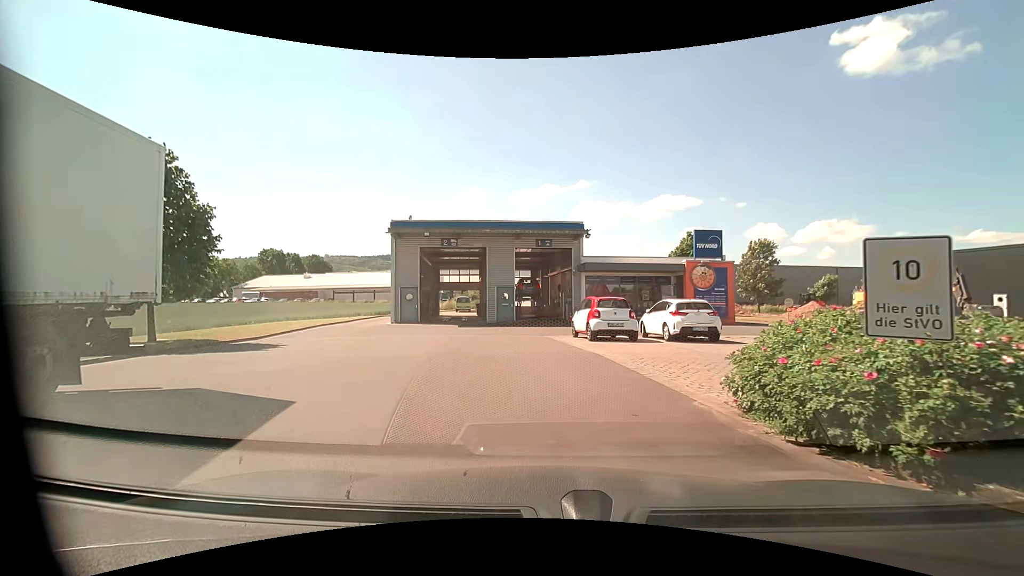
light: Day
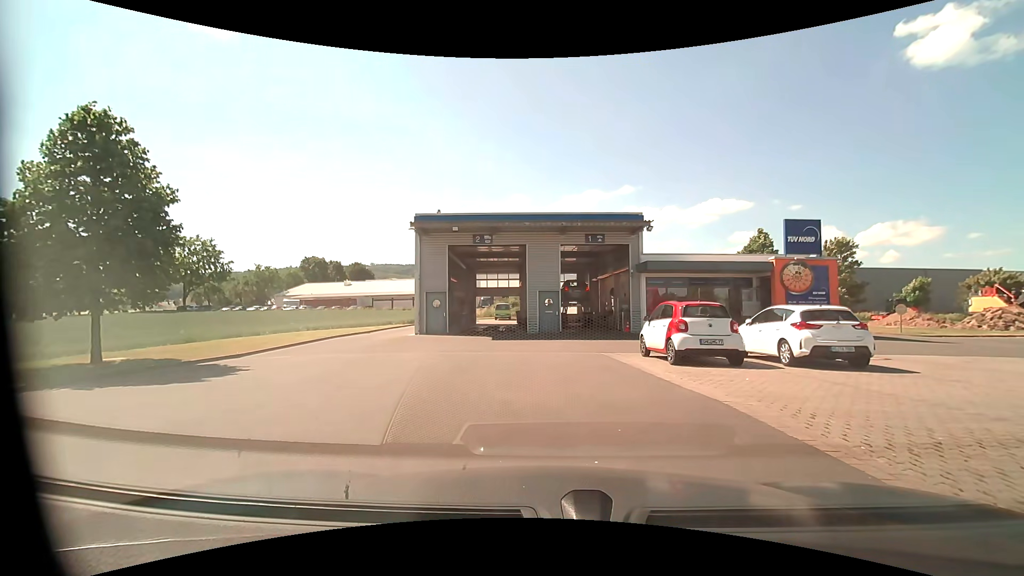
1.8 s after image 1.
(-0.3, +4.7) m; -5°
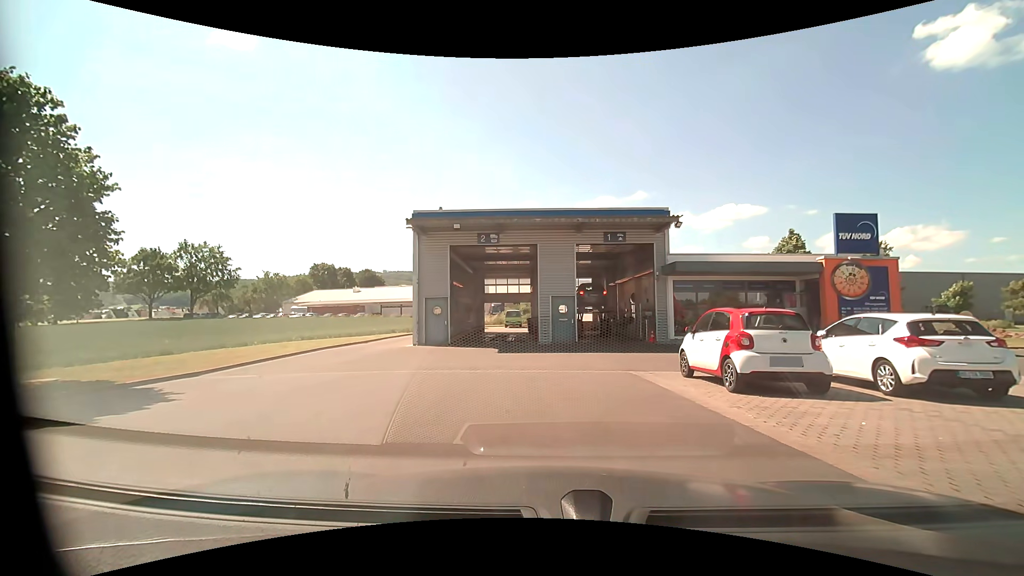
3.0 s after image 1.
(0.0, +2.8) m; -1°
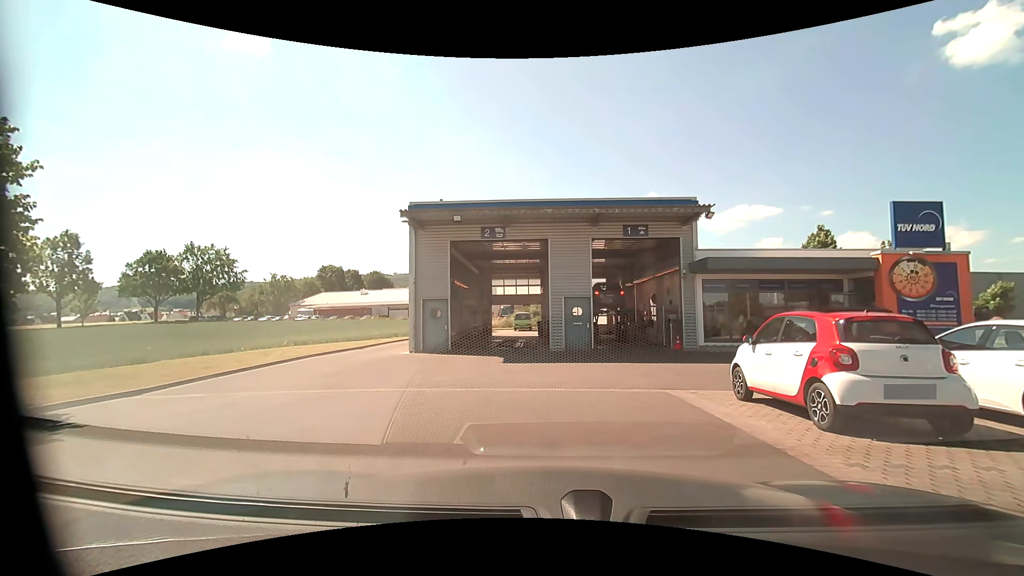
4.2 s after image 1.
(0.0, +2.4) m; -1°
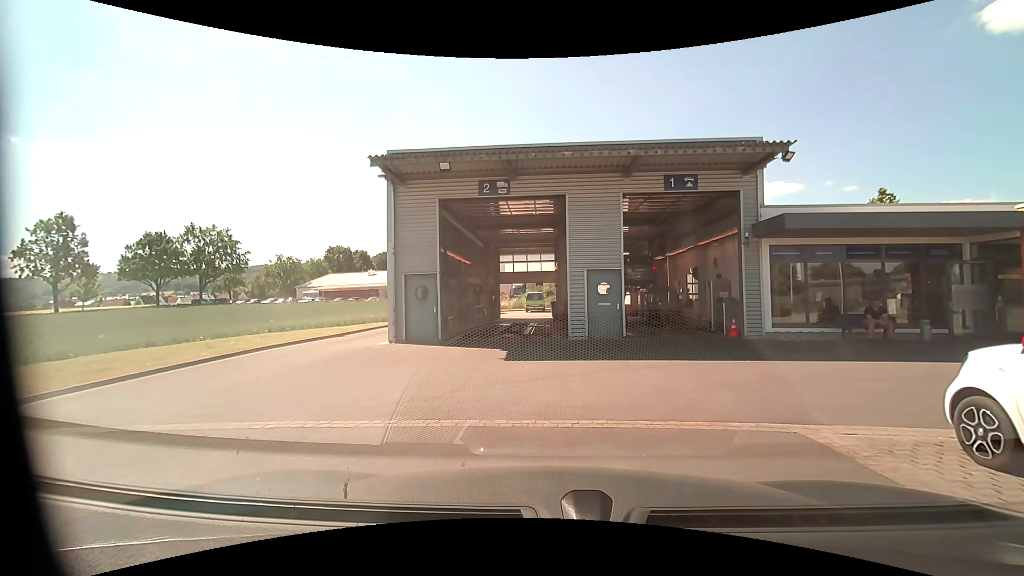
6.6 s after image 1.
(-0.1, +4.5) m; -2°
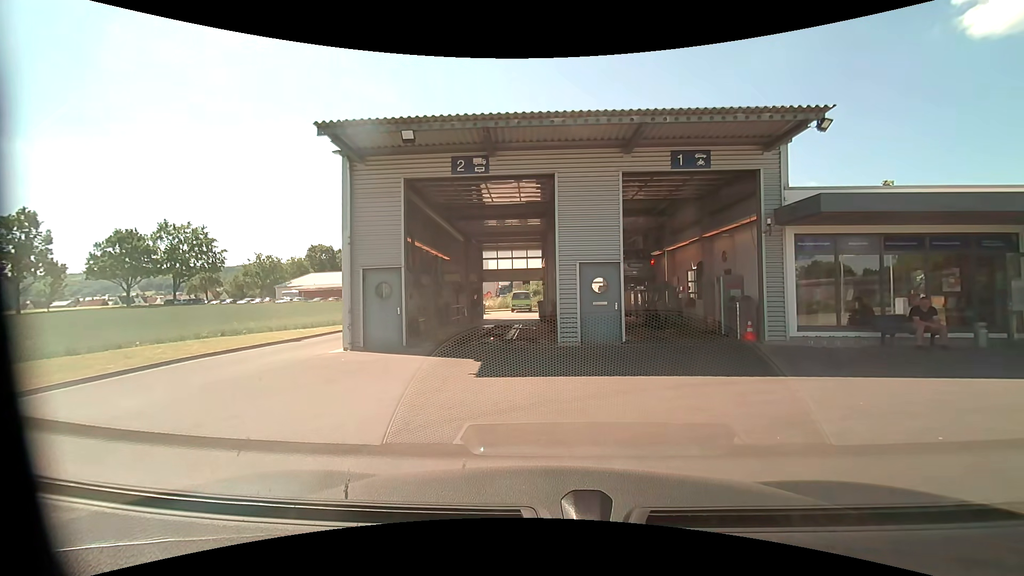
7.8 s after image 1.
(0.0, +2.5) m; +2°
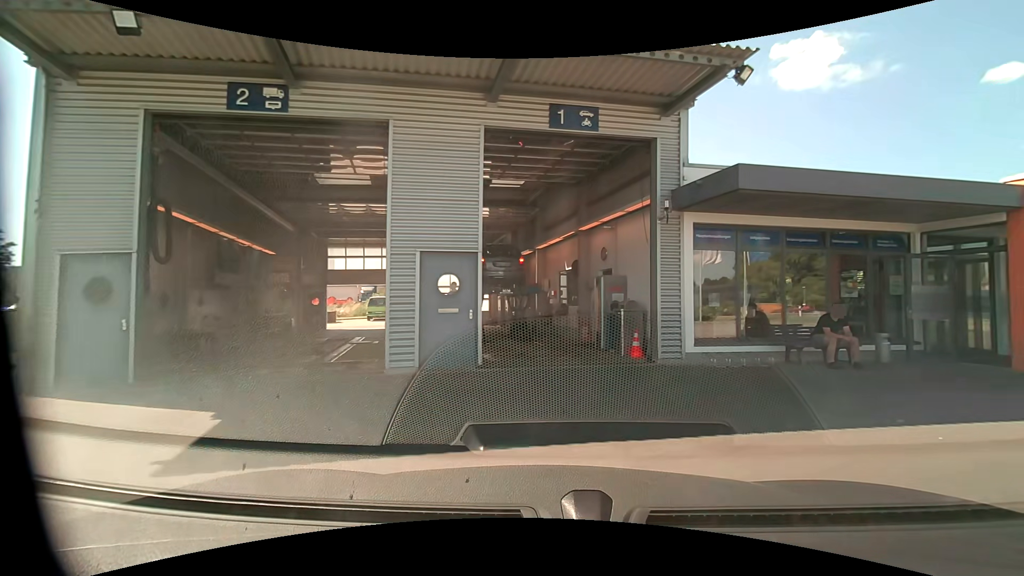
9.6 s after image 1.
(+0.3, +4.1) m; +15°
